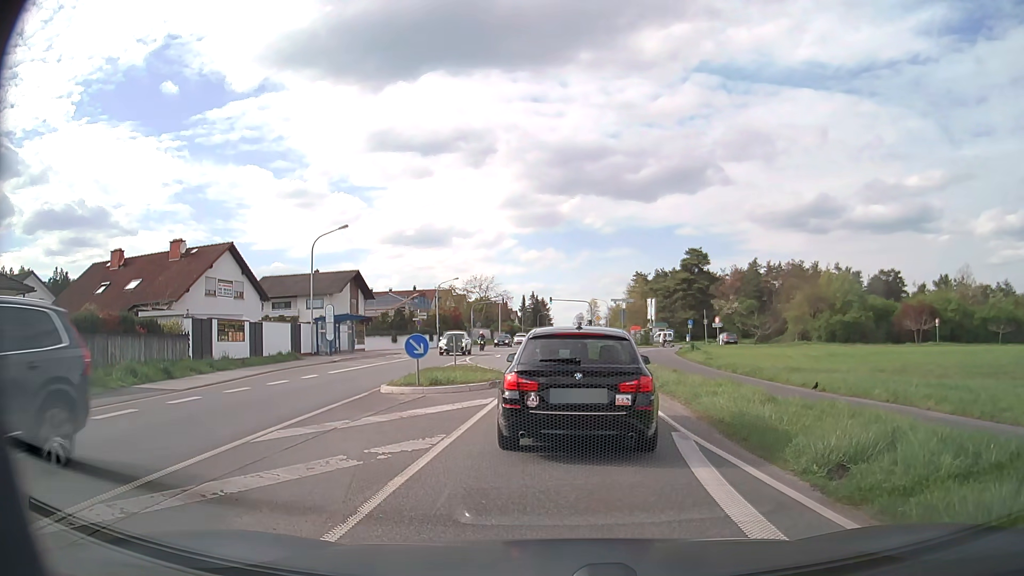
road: primary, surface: asphalt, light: Day
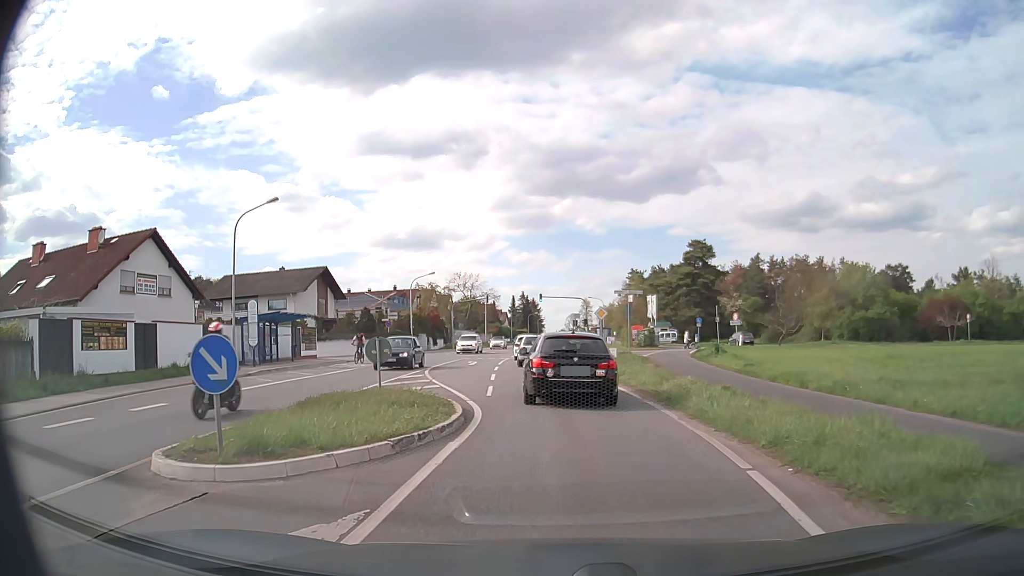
(-0.4, +10.2) m; -2°
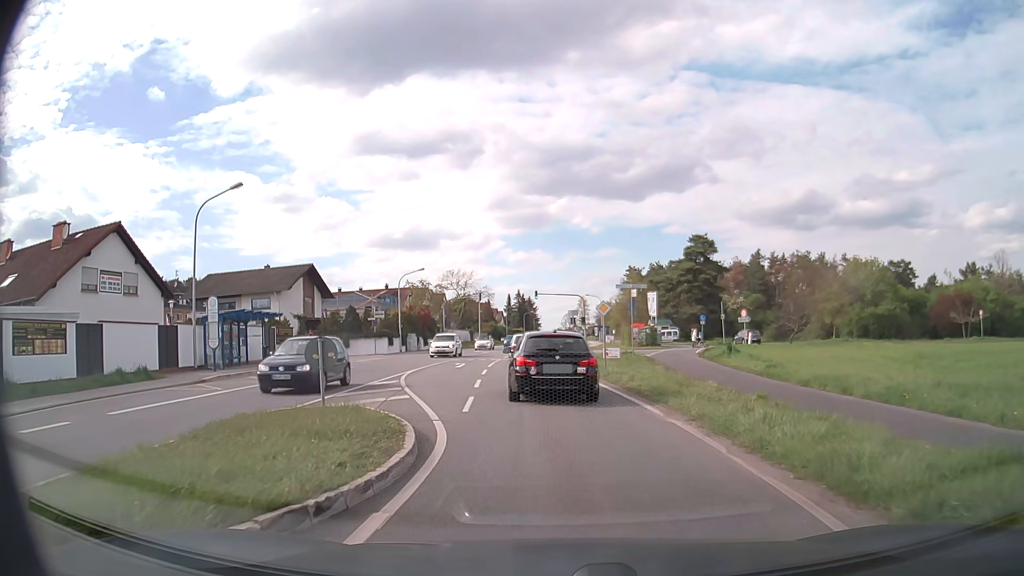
(0.0, +3.7) m; 0°
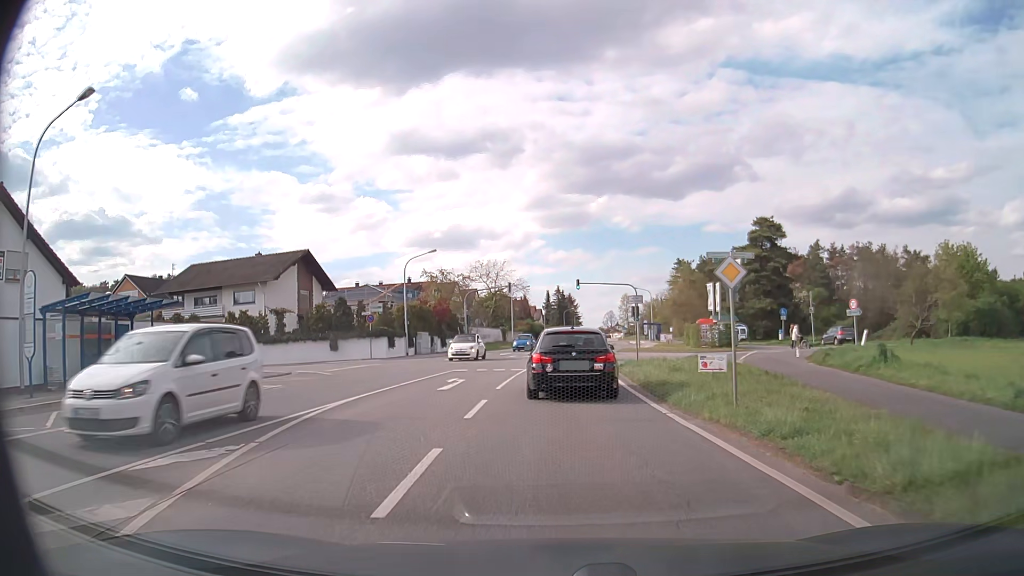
(-0.4, +13.7) m; -4°
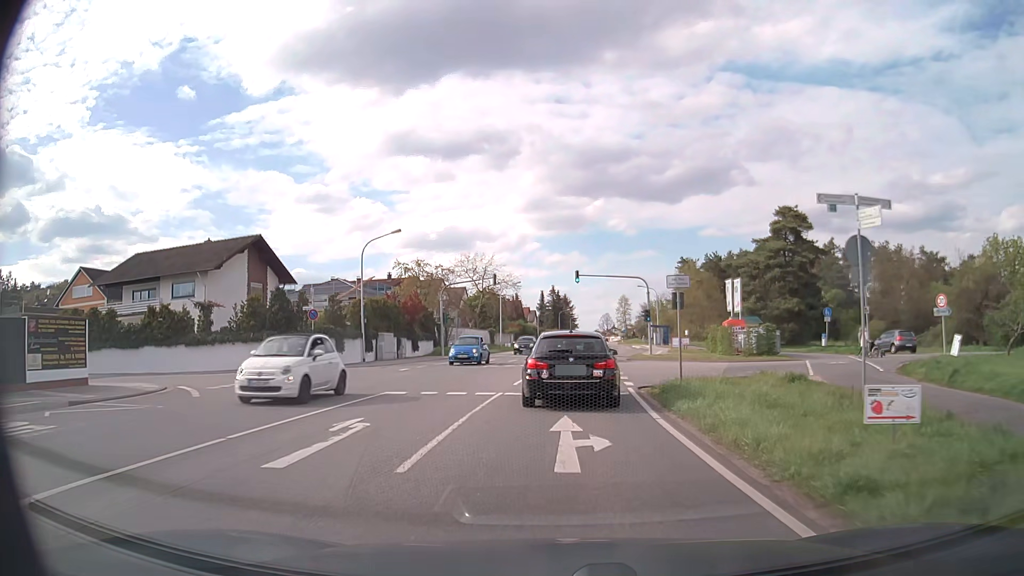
(0.0, +10.4) m; 0°
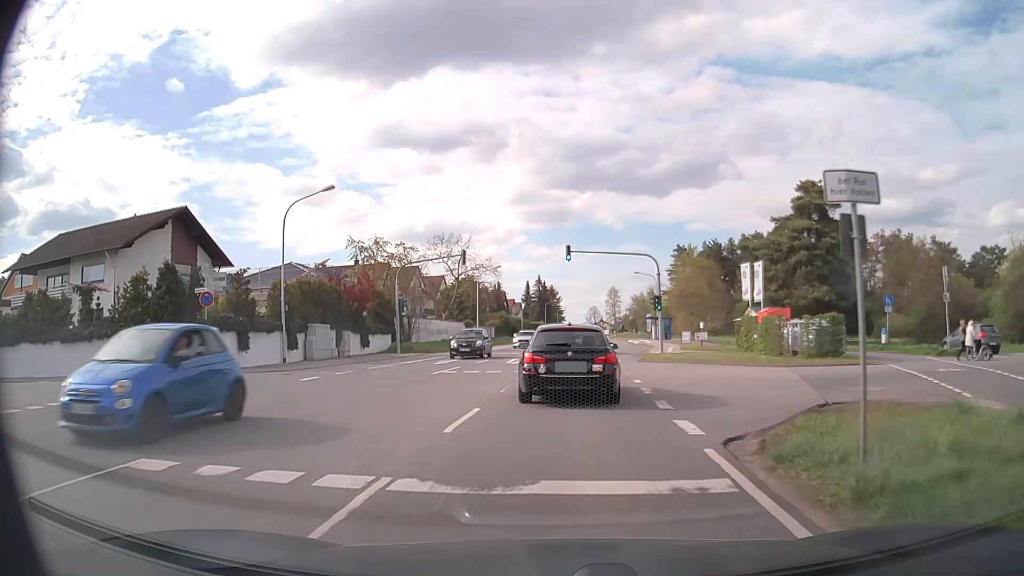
(+0.1, +10.5) m; +1°
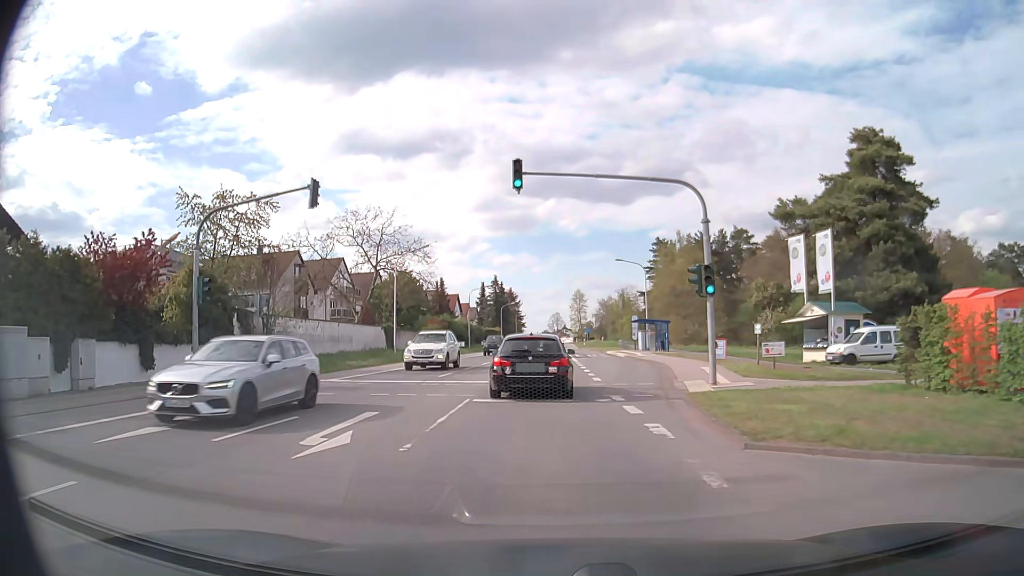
(+0.7, +20.2) m; +3°
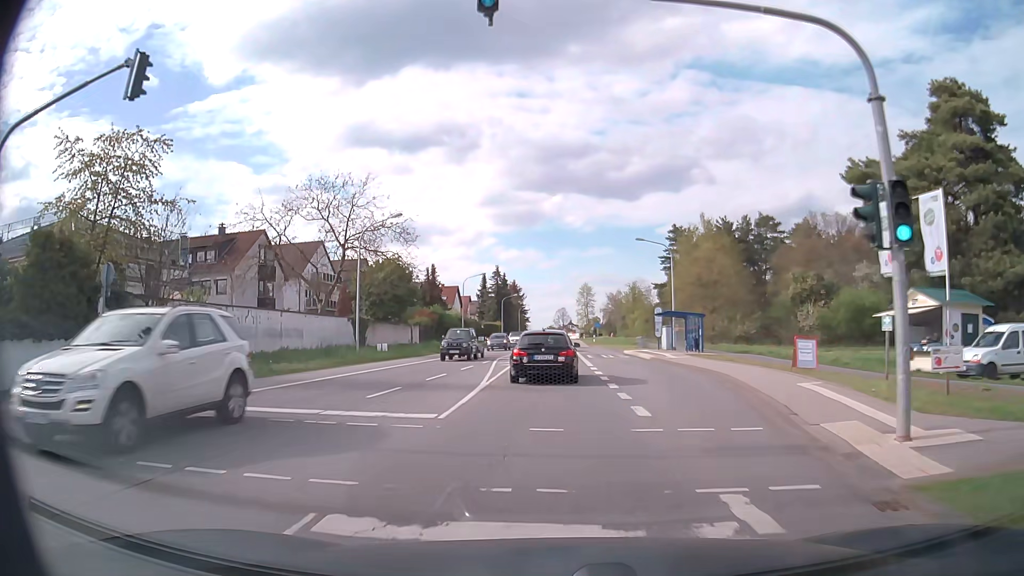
(0.0, +10.3) m; -1°
(0, +10) (0, +20) (0, +30) (0, +40) (0, +50) (0, +60) (+1, +70) (+1, +80) (+1, +90) (+1, +100) m
